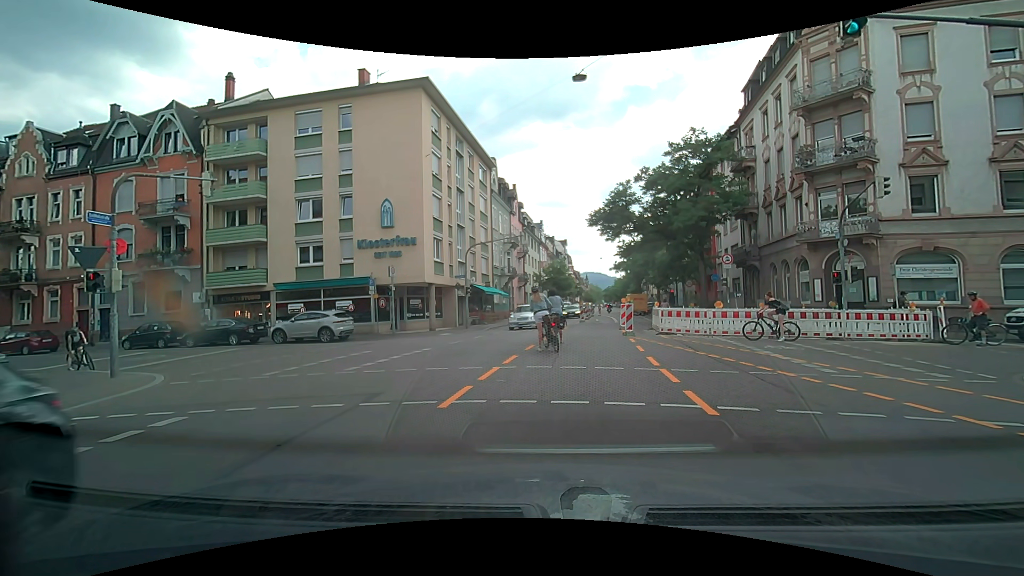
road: secondary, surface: asphalt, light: Day
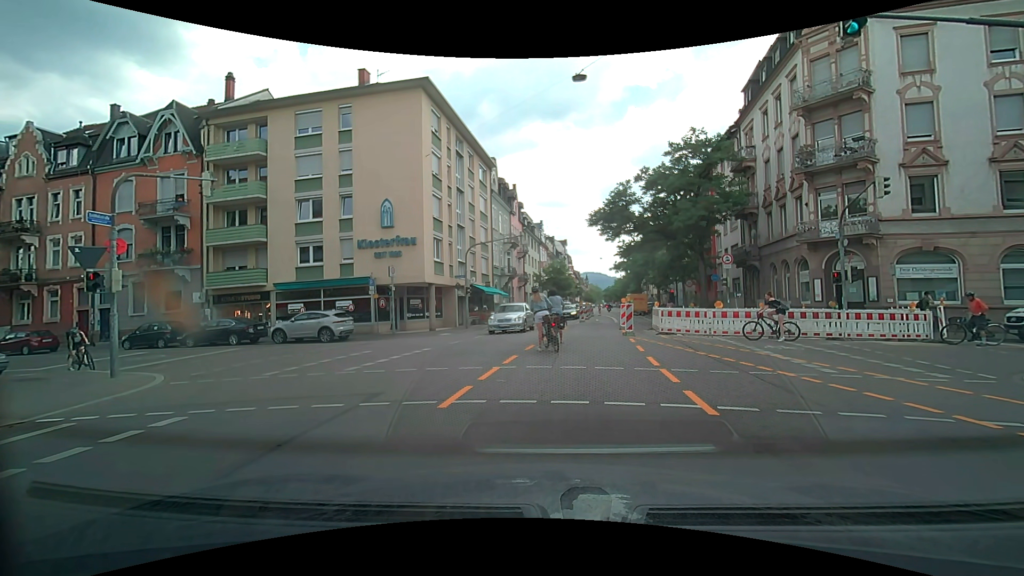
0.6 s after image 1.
(0.0, 0.0) m; 0°
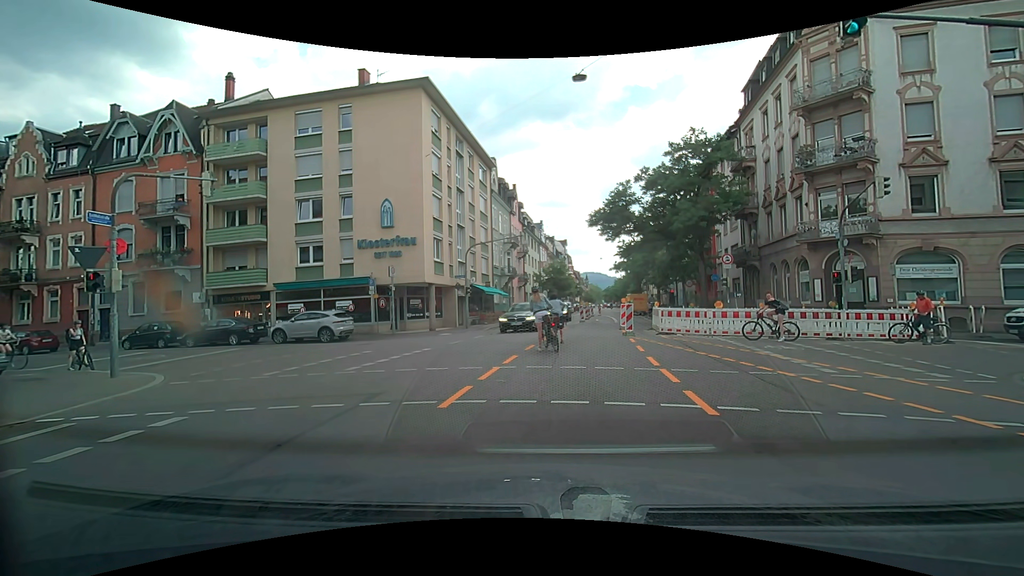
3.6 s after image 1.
(0.0, 0.0) m; 0°
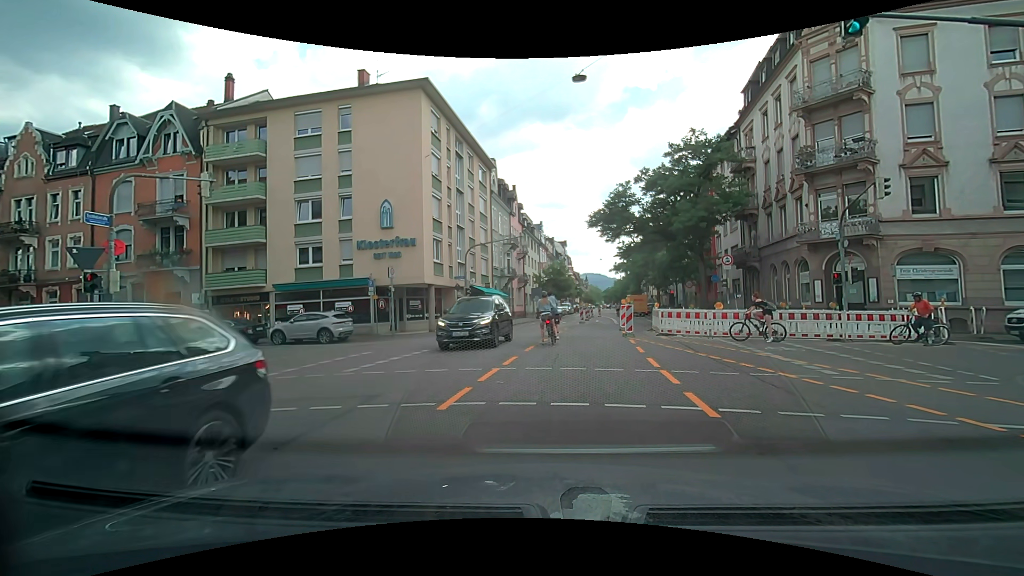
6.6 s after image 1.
(0.0, 0.0) m; 0°
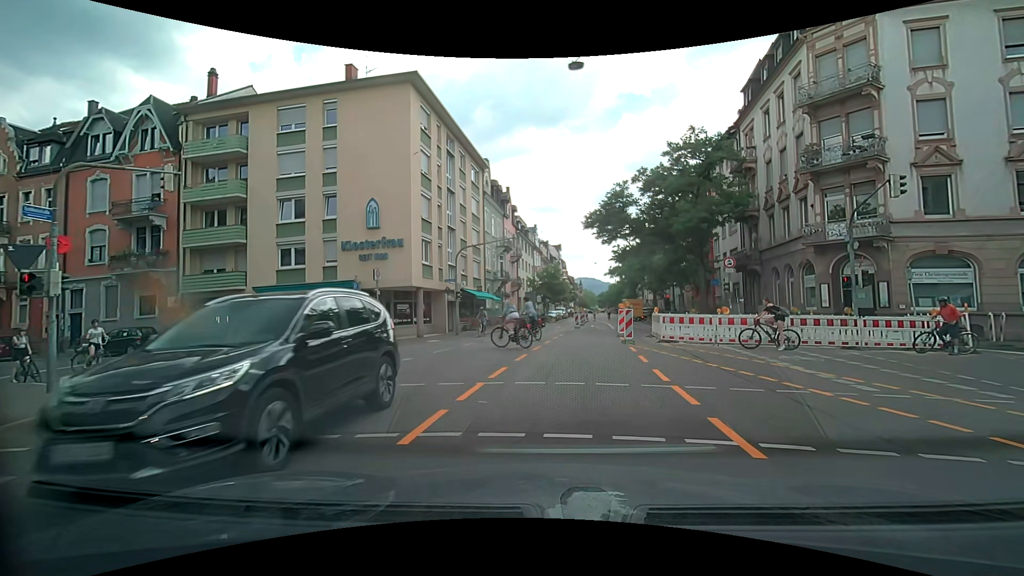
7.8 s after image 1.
(0.0, +1.5) m; +1°
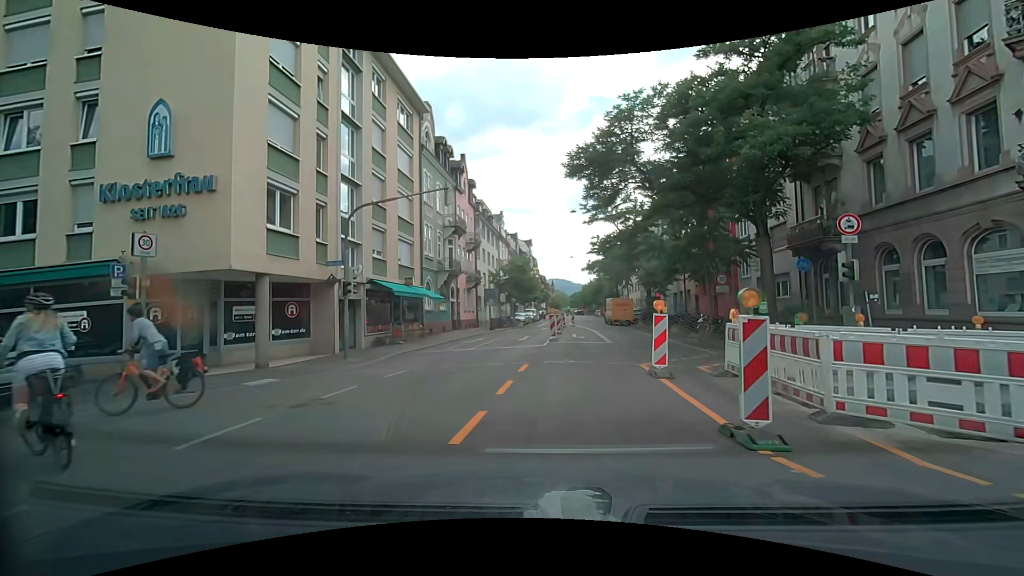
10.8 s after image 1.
(+0.7, +13.7) m; +4°
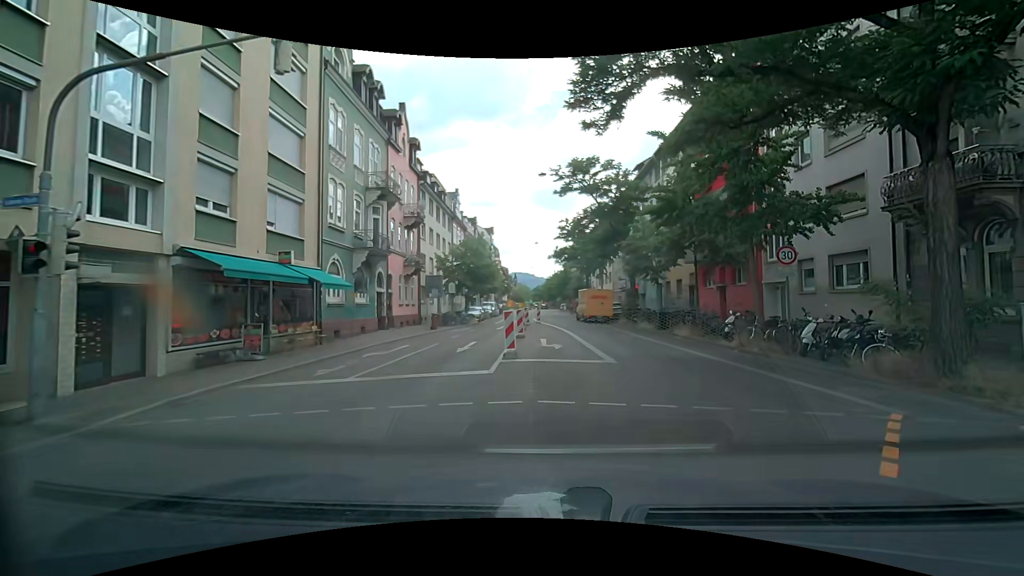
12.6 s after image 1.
(+0.2, +9.9) m; +4°
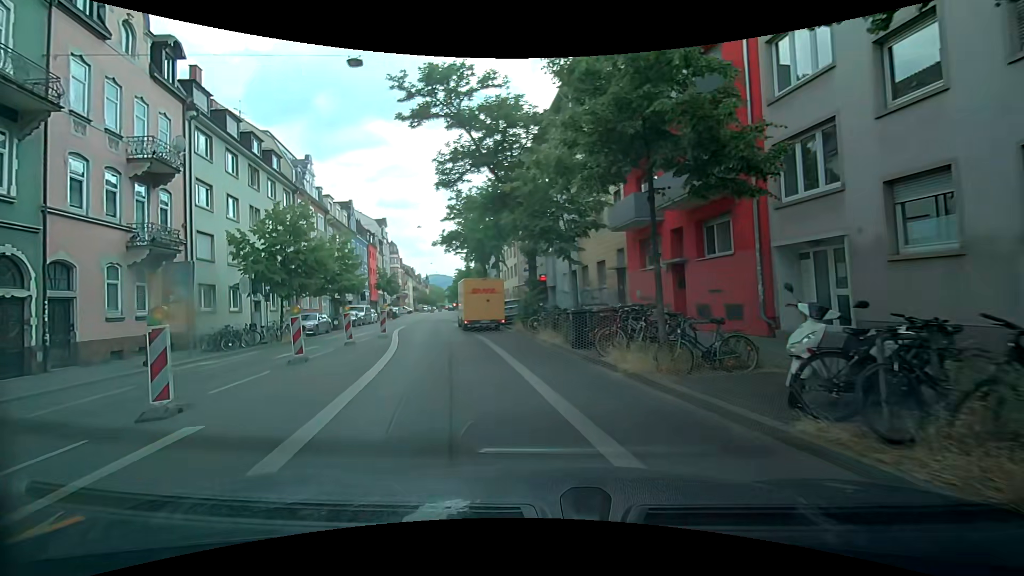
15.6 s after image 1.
(+2.7, +14.5) m; +7°
(-1, +10) (-3, +20) (-5, +30) (-7, +39) (-8, +49) (-9, +59) (-11, +69) (-12, +79) (-13, +89) (-14, +99) m
